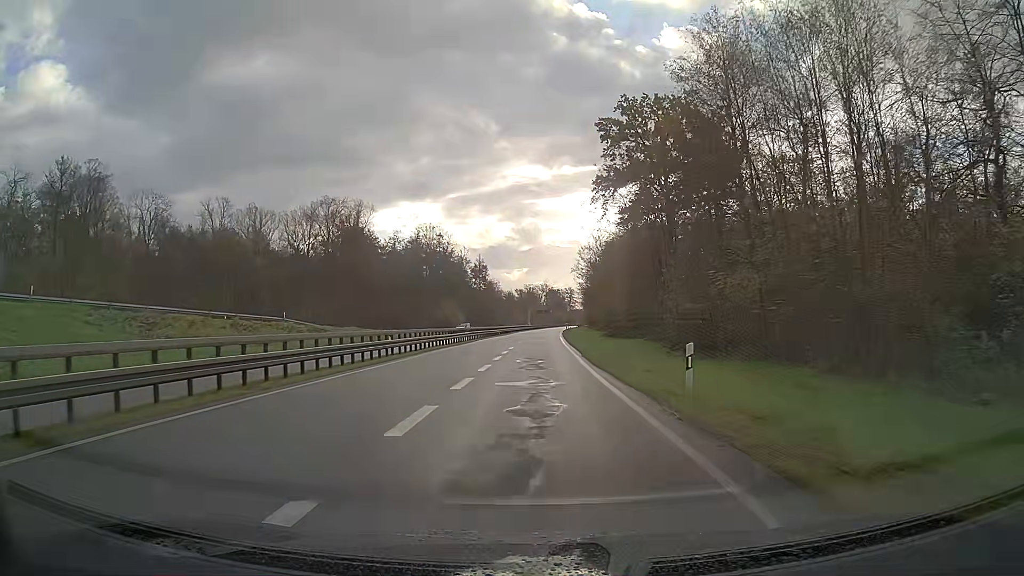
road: trunk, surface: asphalt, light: Day
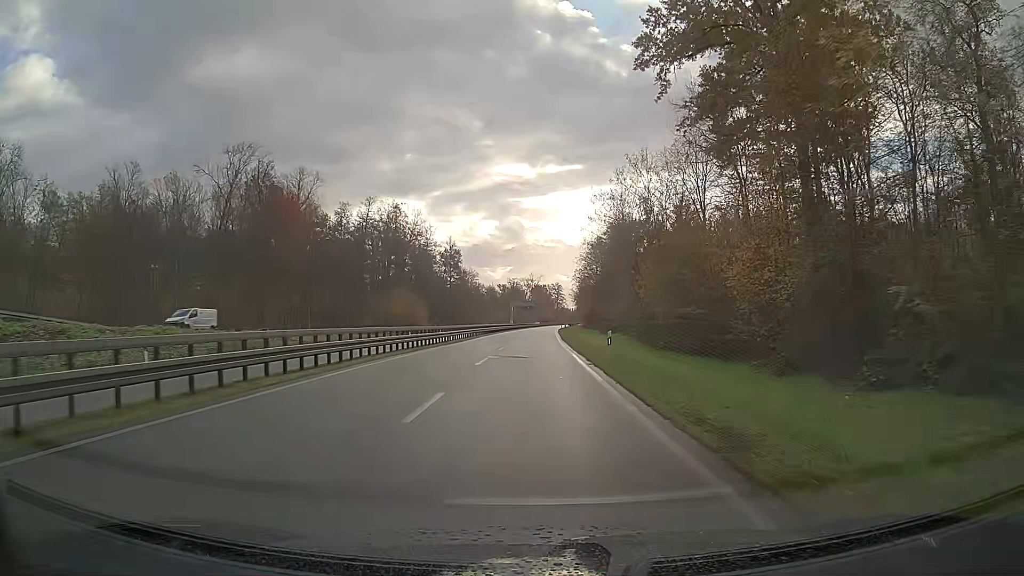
(+0.4, +39.9) m; +1°
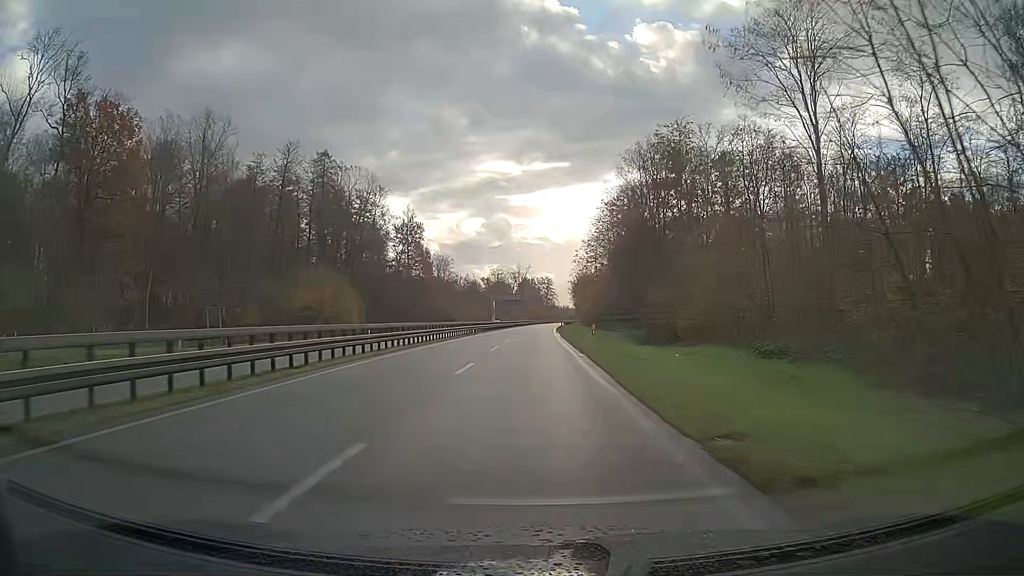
(+0.4, +43.2) m; +1°
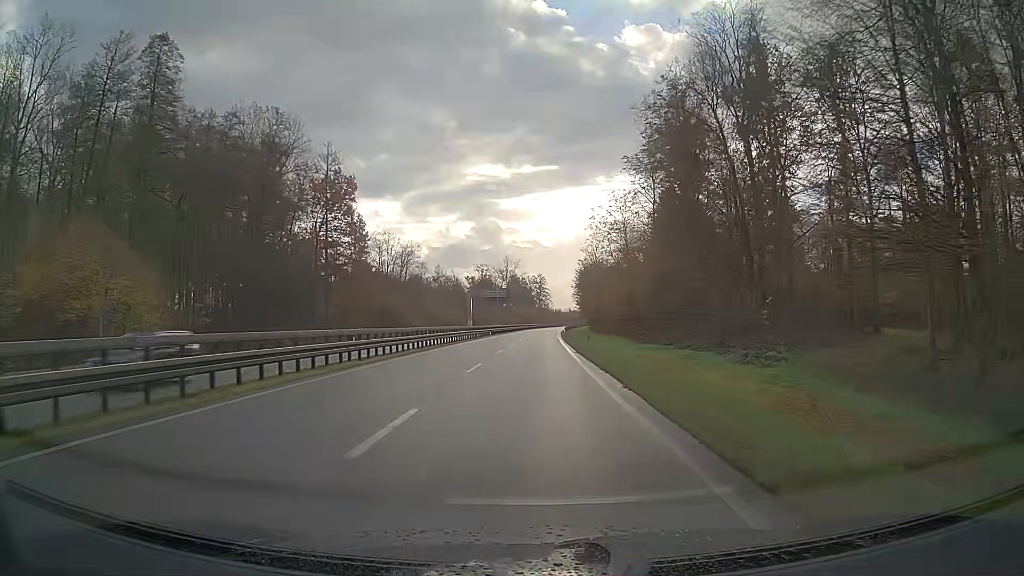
(+0.3, +46.0) m; +1°
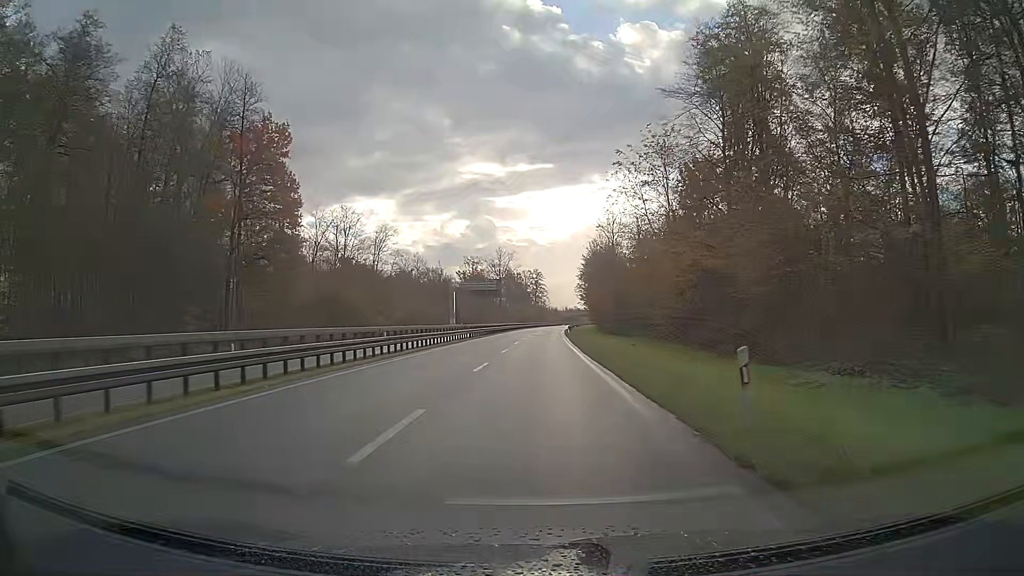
(+0.1, +24.0) m; 0°
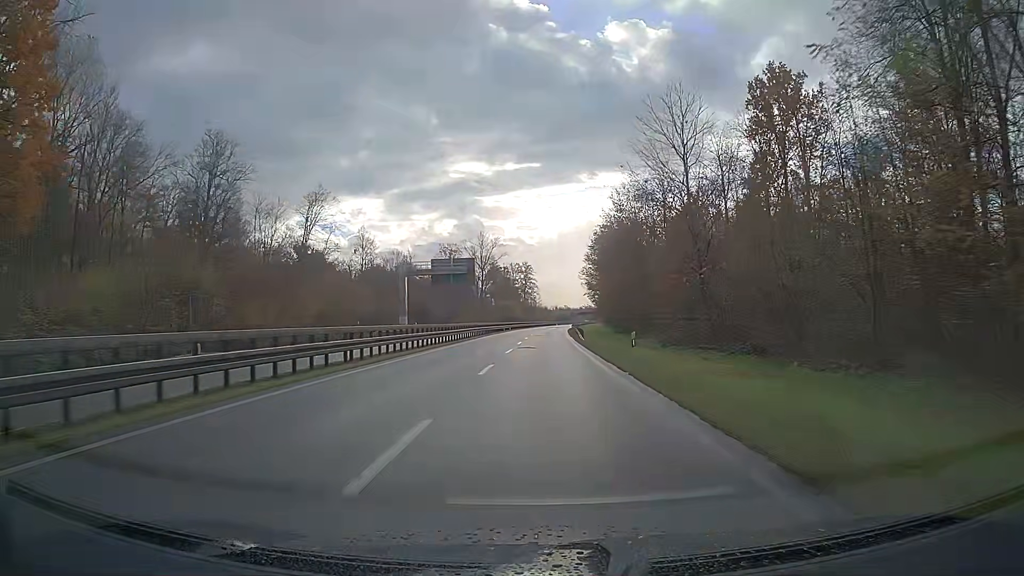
(+0.3, +37.0) m; +1°
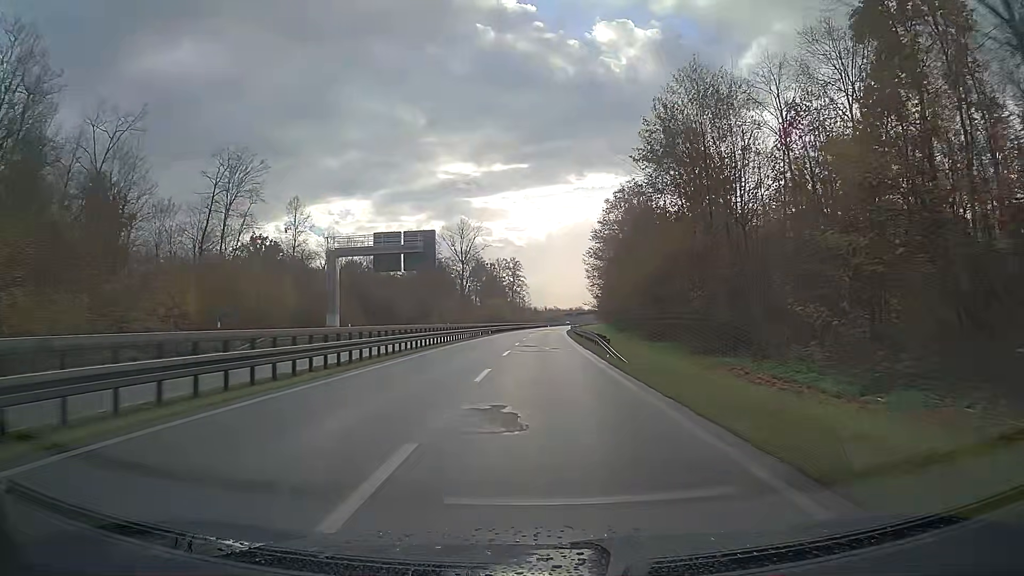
(+0.2, +25.2) m; +1°
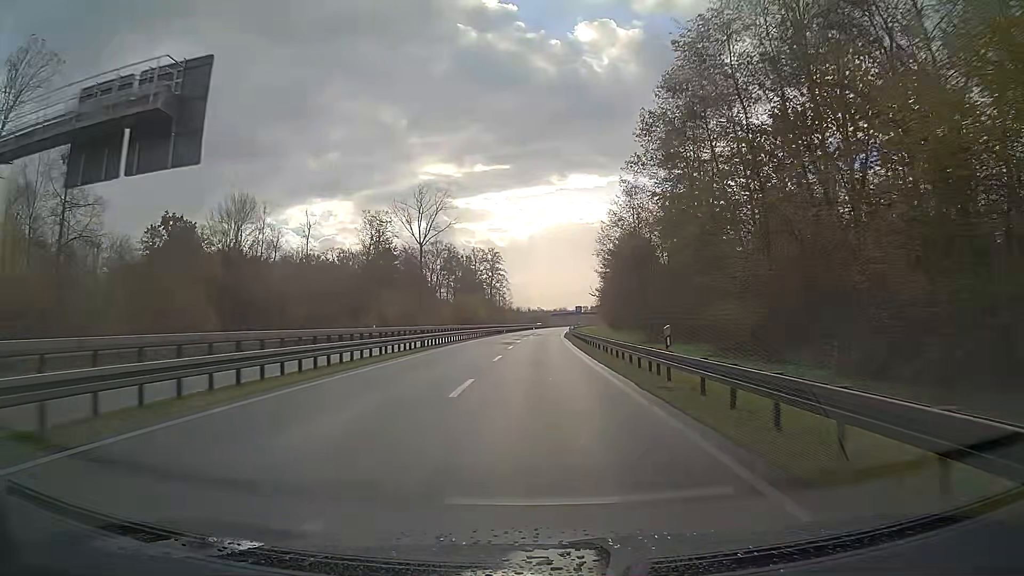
(+0.5, +38.6) m; +1°
